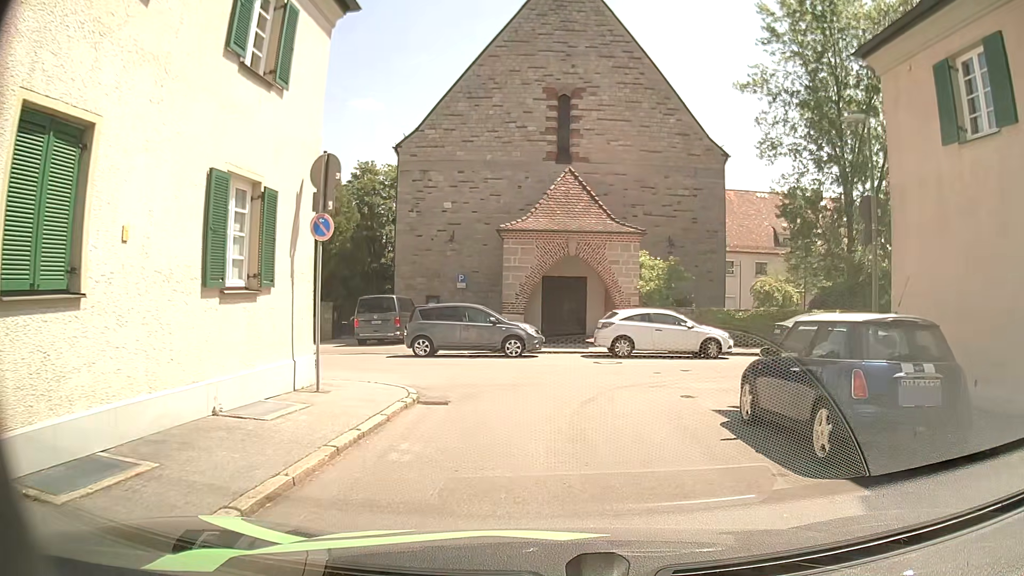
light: Day
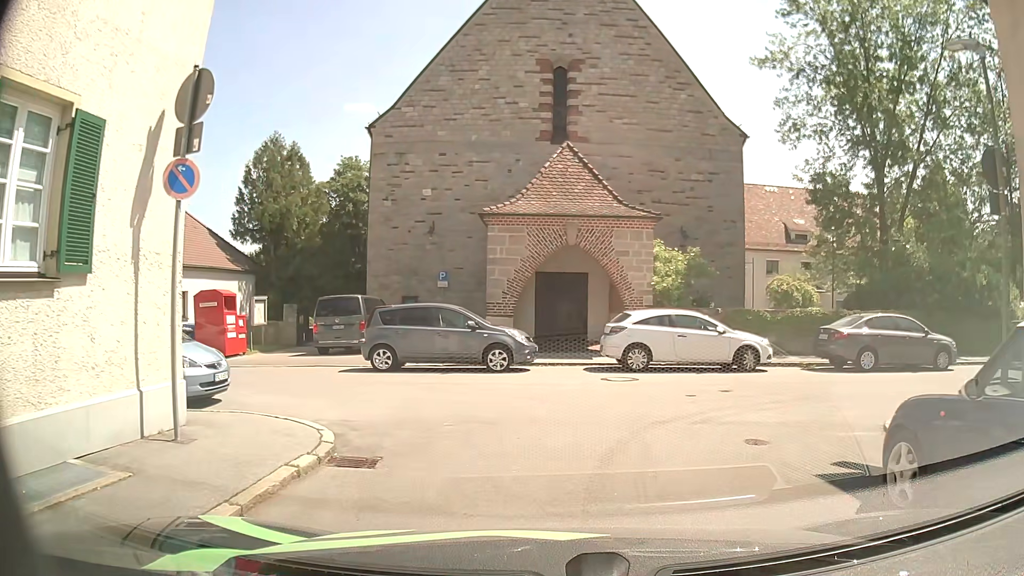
(+0.2, +4.1) m; +3°
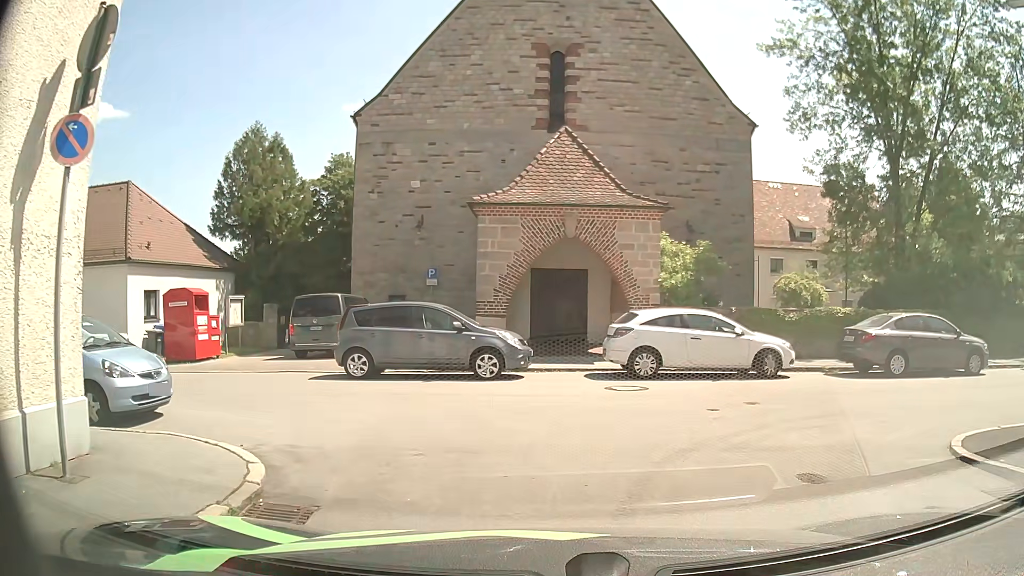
(0.0, +1.8) m; 0°
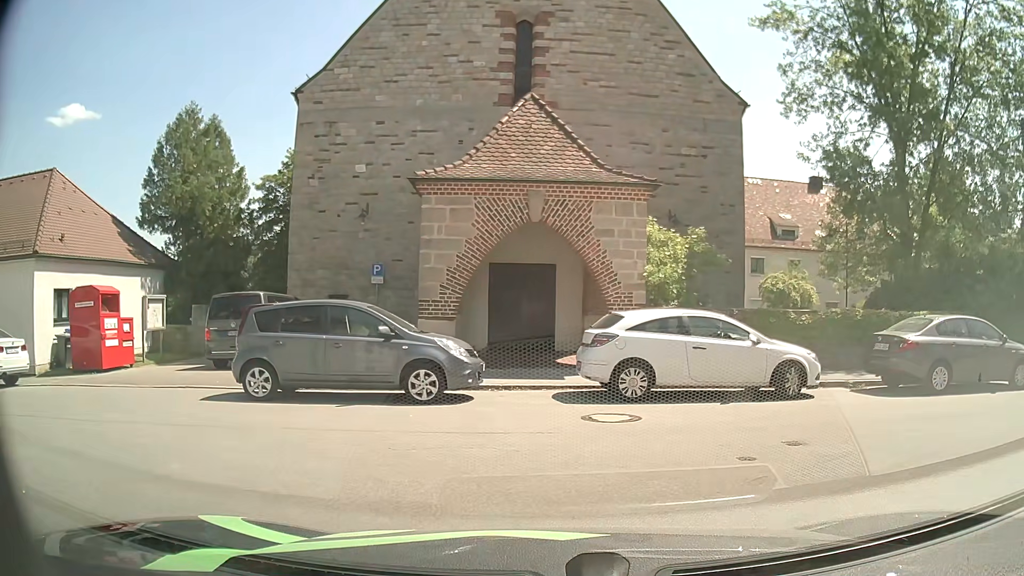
(0.0, +3.3) m; +2°
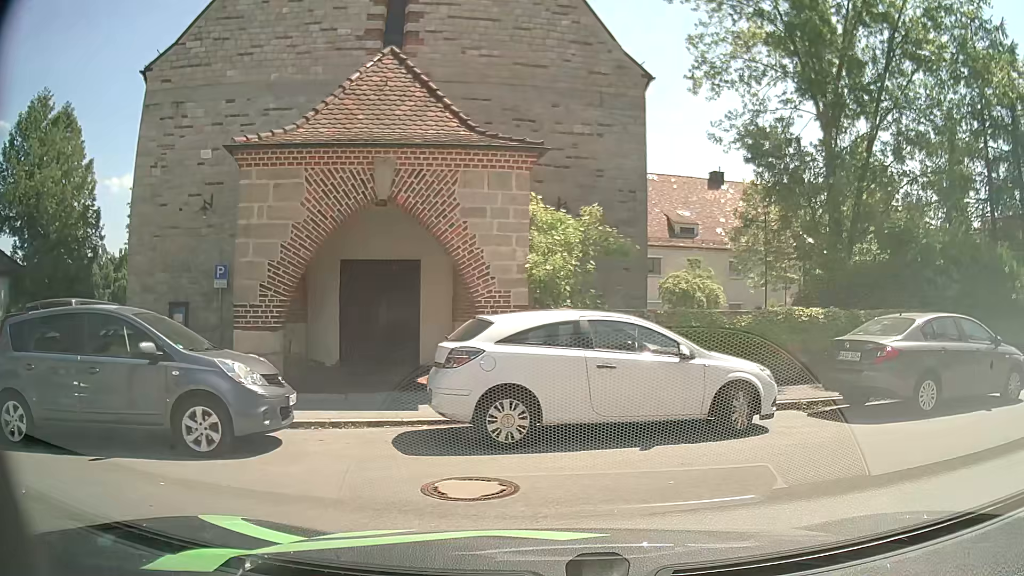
(+0.2, +3.4) m; +8°
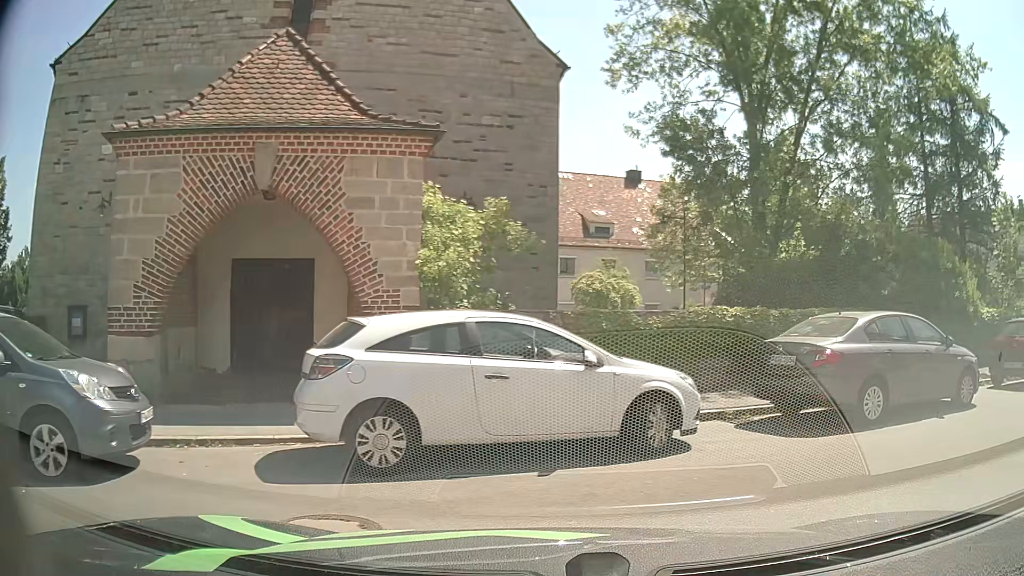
(+0.1, +1.1) m; +6°
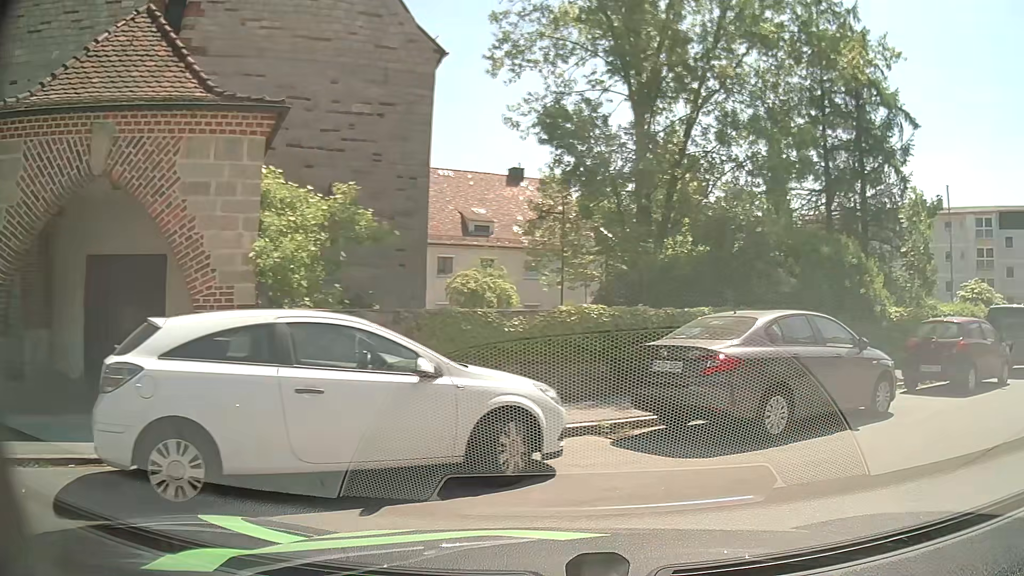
(+0.1, +1.3) m; +10°
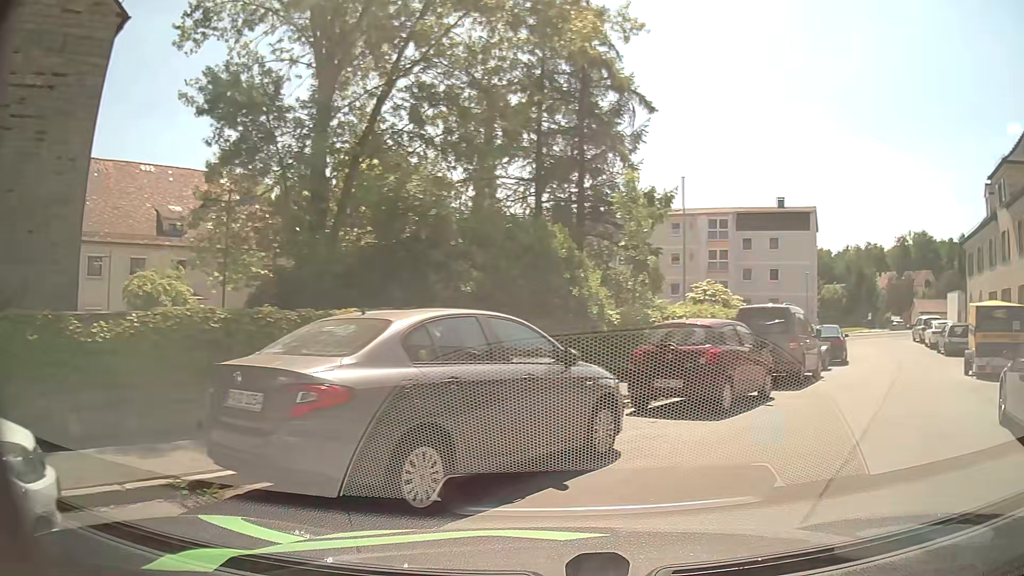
(+0.7, +3.0) m; +26°
